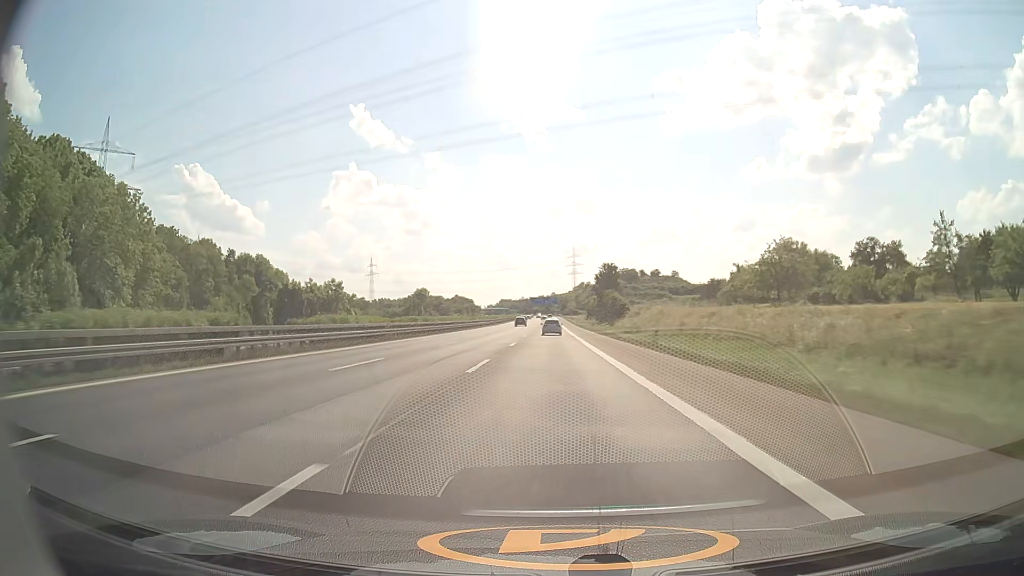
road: motorway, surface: asphalt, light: Day
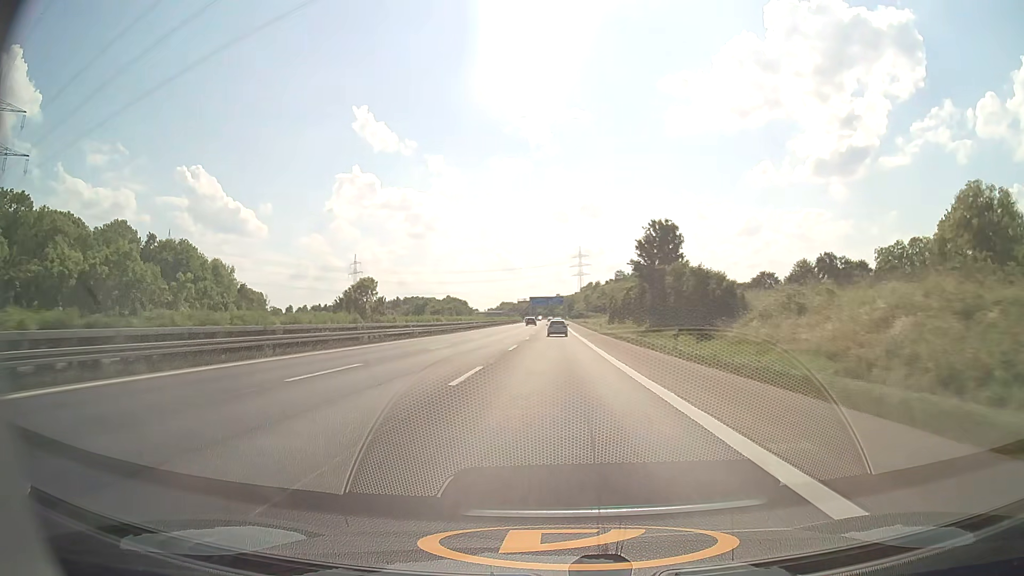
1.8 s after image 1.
(-0.1, +56.8) m; 0°
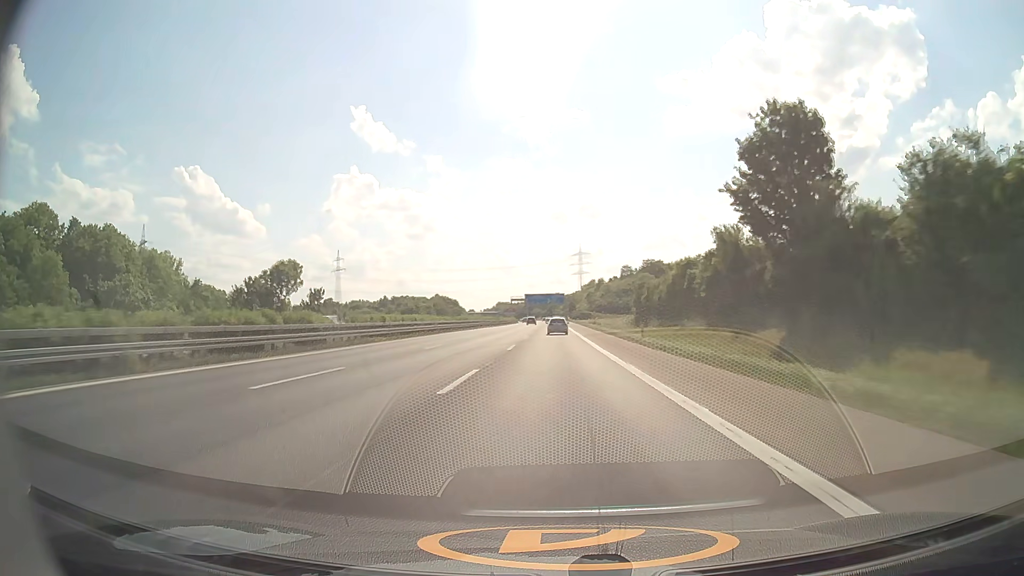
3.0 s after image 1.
(+0.1, +37.3) m; 0°
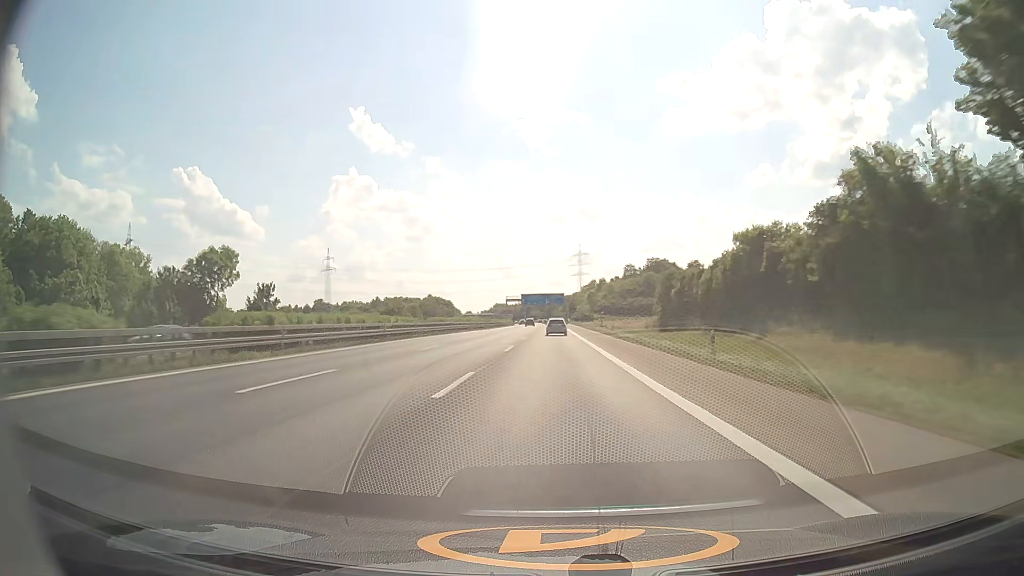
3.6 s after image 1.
(0.0, +18.5) m; 0°
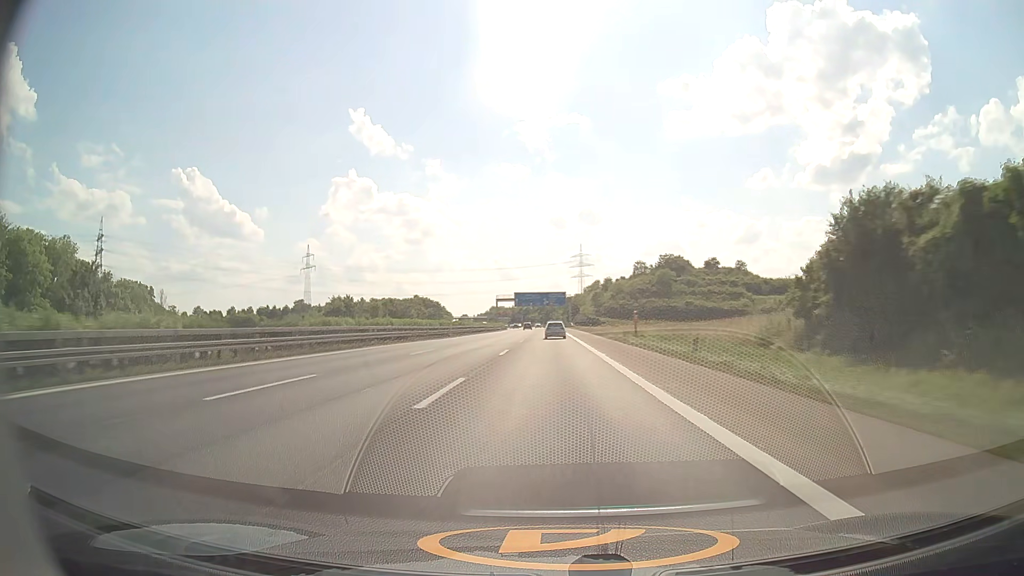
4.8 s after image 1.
(+0.1, +36.5) m; 0°
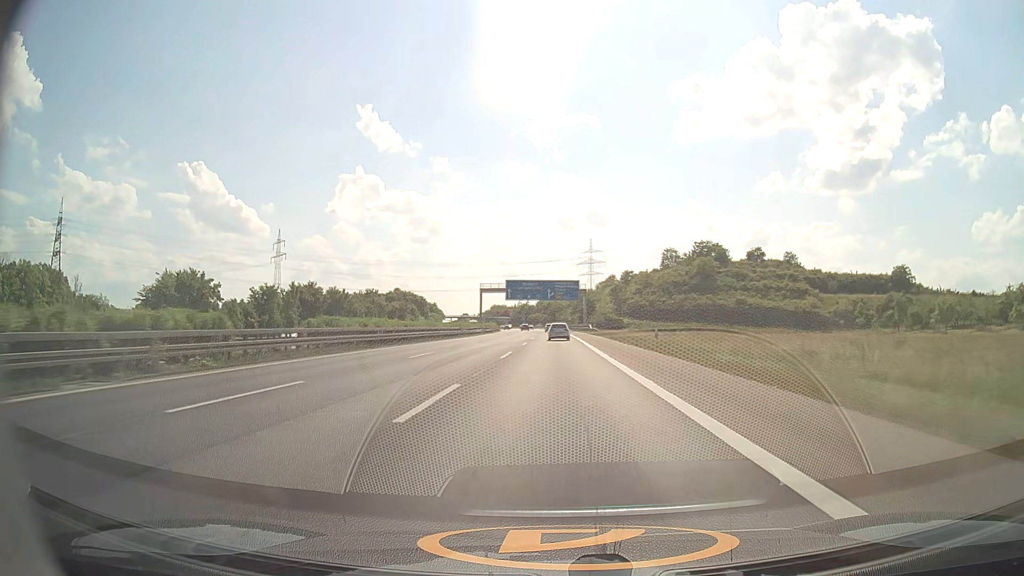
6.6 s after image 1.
(-0.2, +54.4) m; -1°
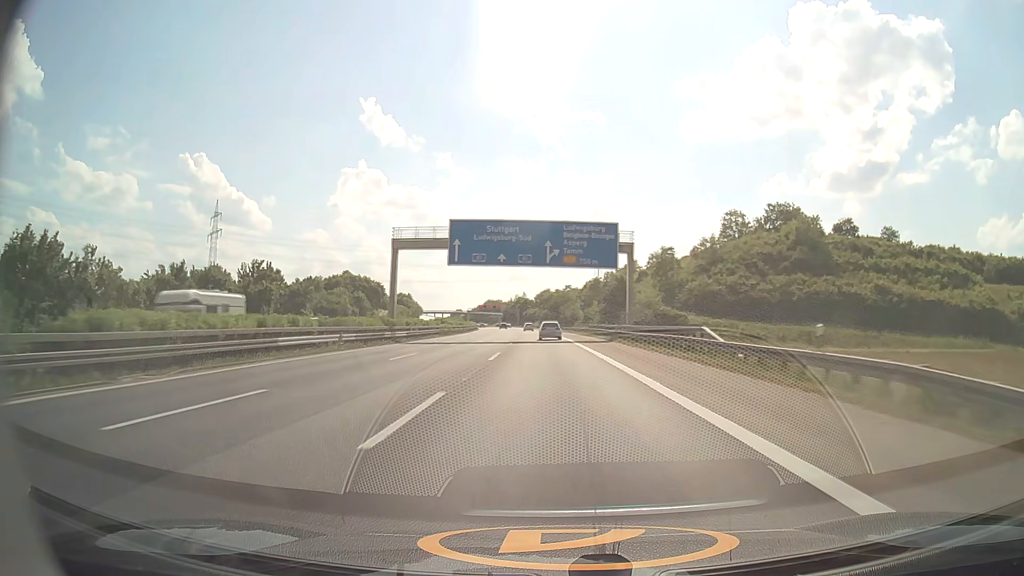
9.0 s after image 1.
(0.0, +73.1) m; 0°
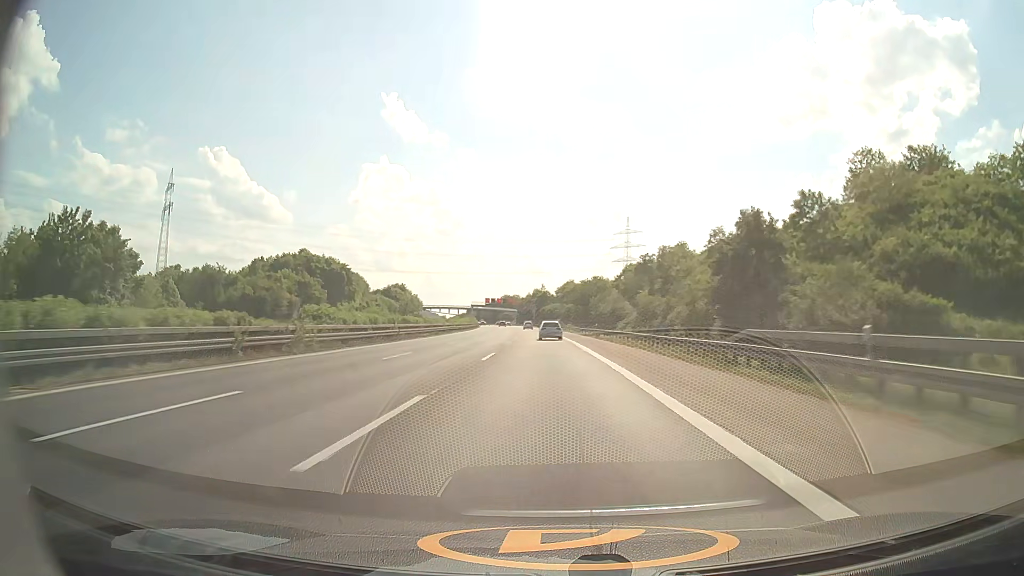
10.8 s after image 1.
(-0.8, +54.3) m; -2°
(0, +10) (0, +20) (0, +30) (0, +40) (-1, +50) (-1, +60) (-2, +70) (-2, +80) (-2, +90) (-3, +100) m
